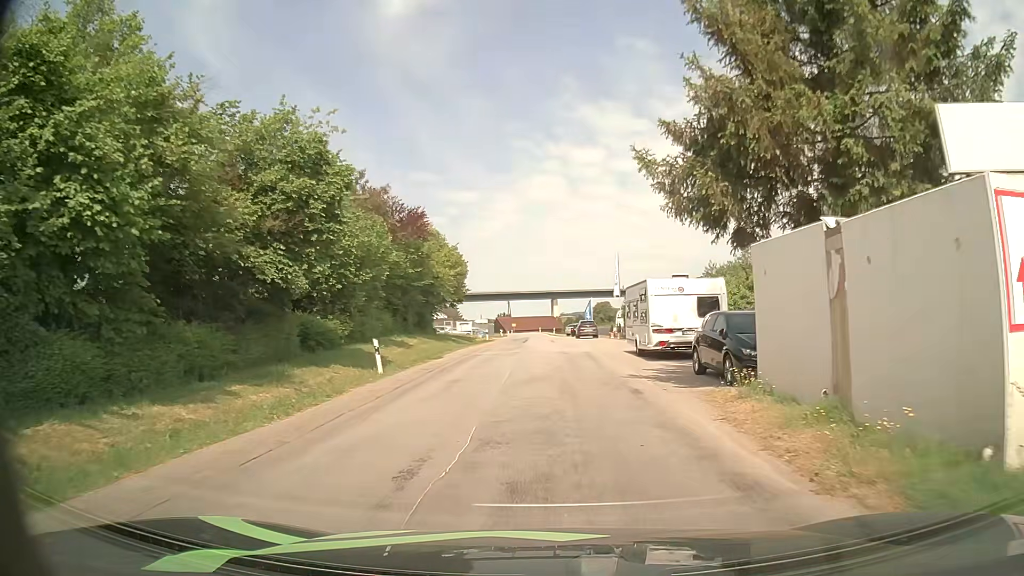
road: unclassified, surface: asphalt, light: Day
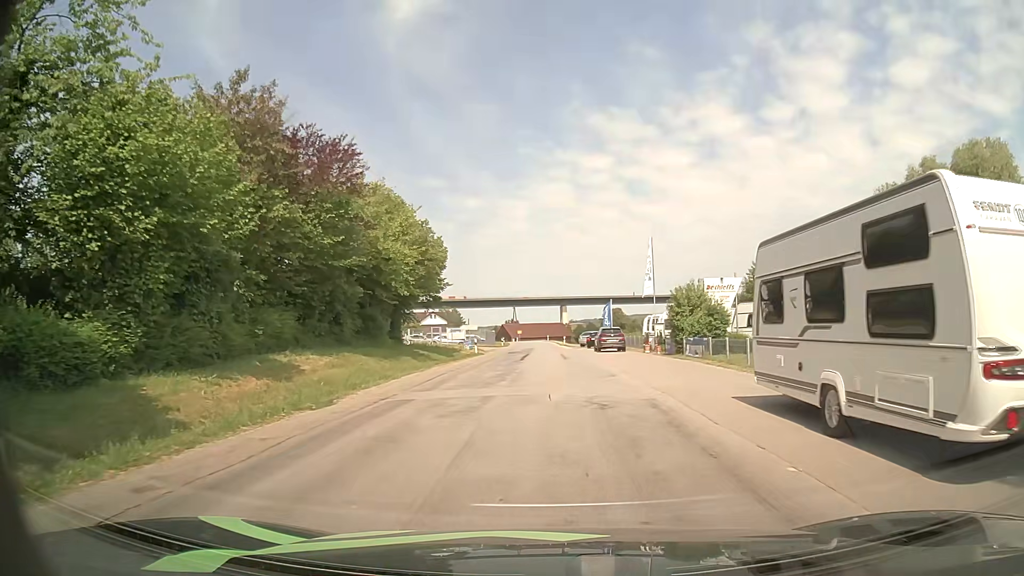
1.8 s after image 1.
(-0.1, +15.9) m; -1°
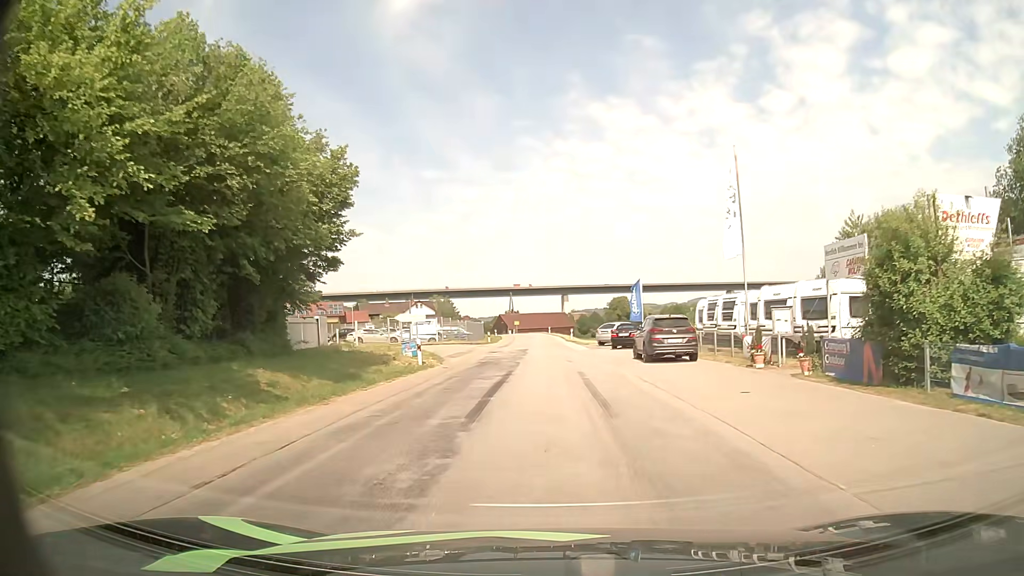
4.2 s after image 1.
(+0.1, +21.0) m; +1°
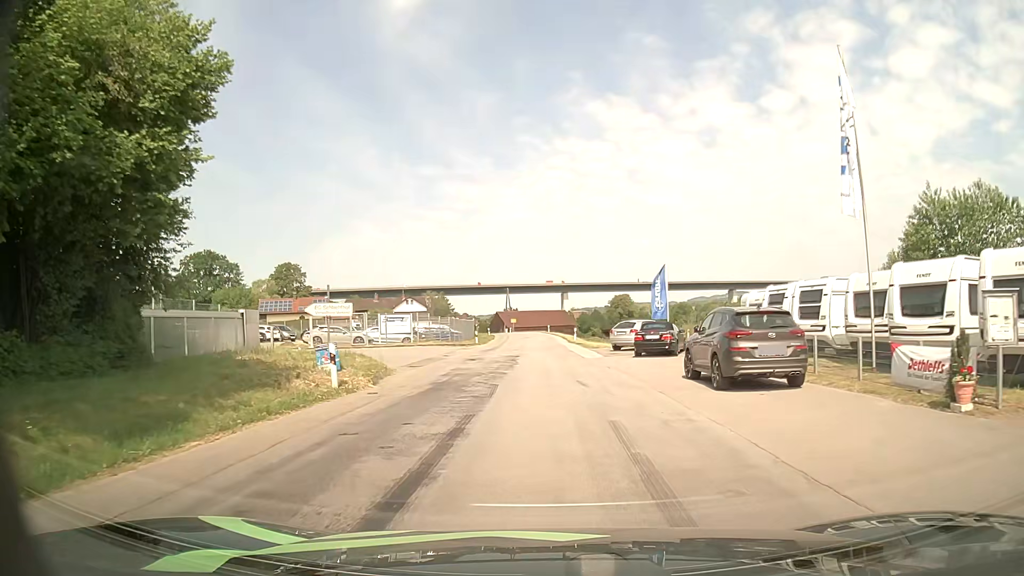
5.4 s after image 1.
(0.0, +10.2) m; 0°
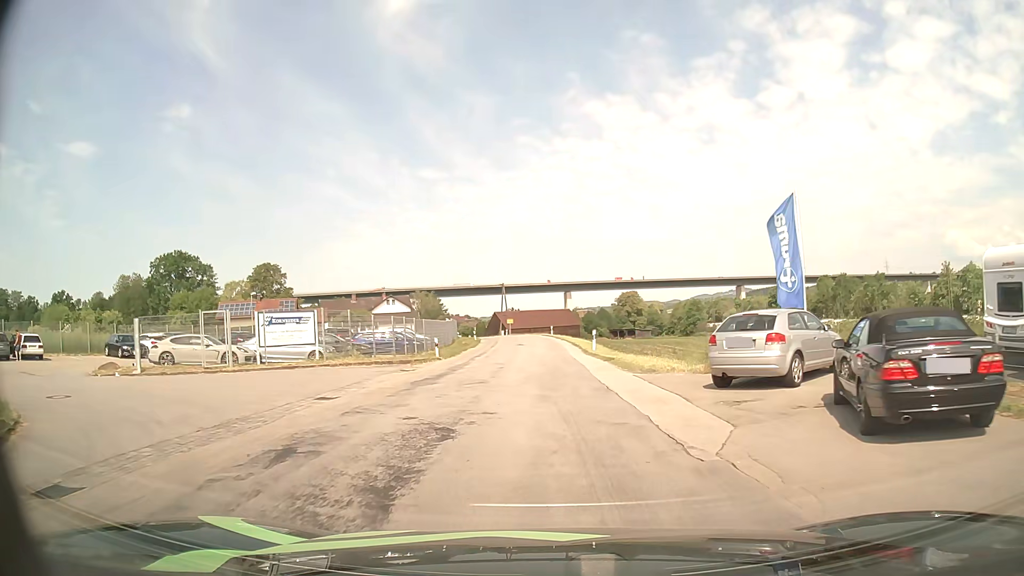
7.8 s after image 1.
(0.0, +20.0) m; 0°
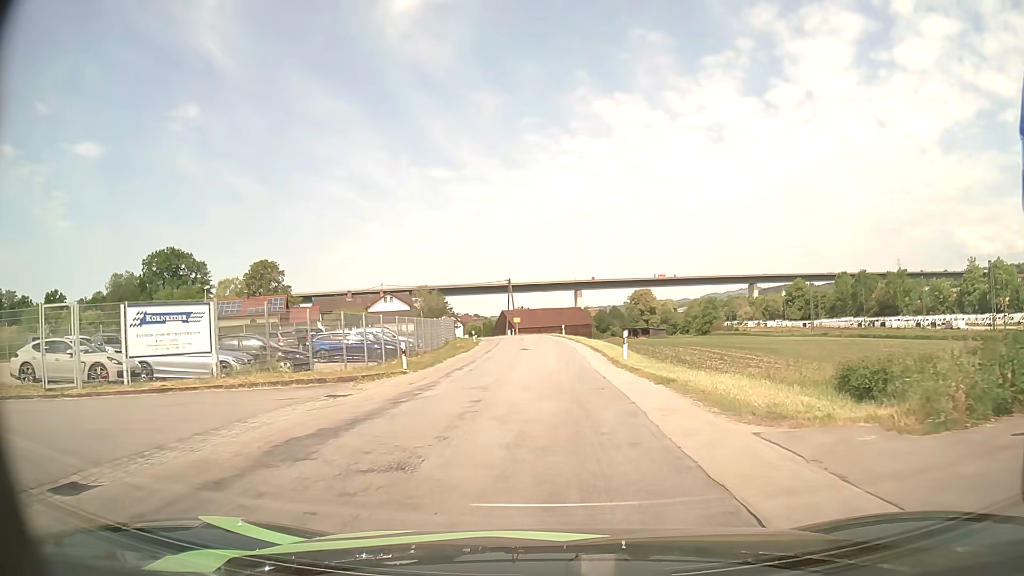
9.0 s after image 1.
(0.0, +9.7) m; -1°
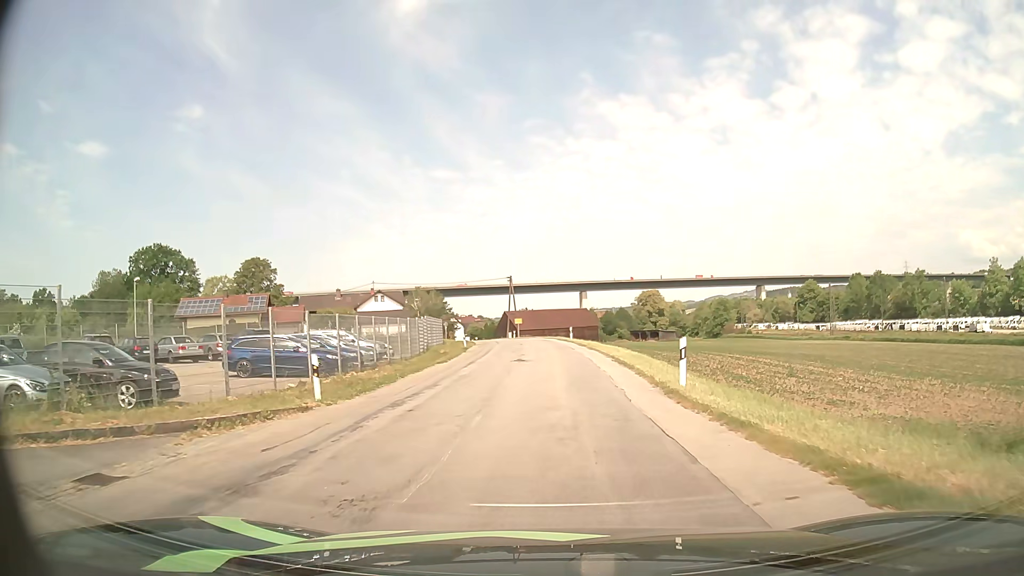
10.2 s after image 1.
(0.0, +9.6) m; -1°
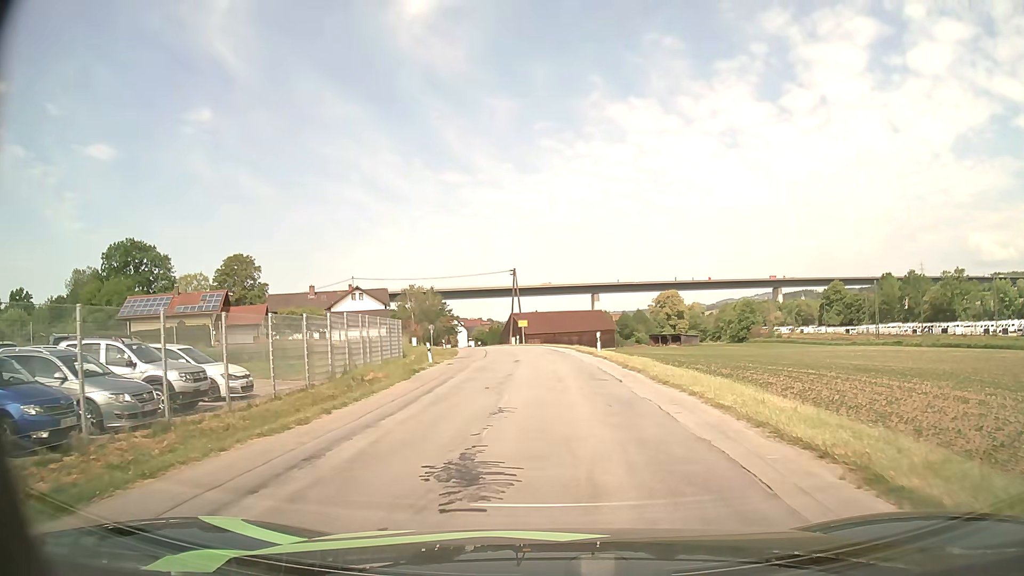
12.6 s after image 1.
(-0.1, +18.6) m; -1°
(0, +10) (0, +20) (0, +30) (-1, +40) (-2, +50) (-4, +60) (-5, +70) (-7, +79) (-9, +89) (-11, +99) m
